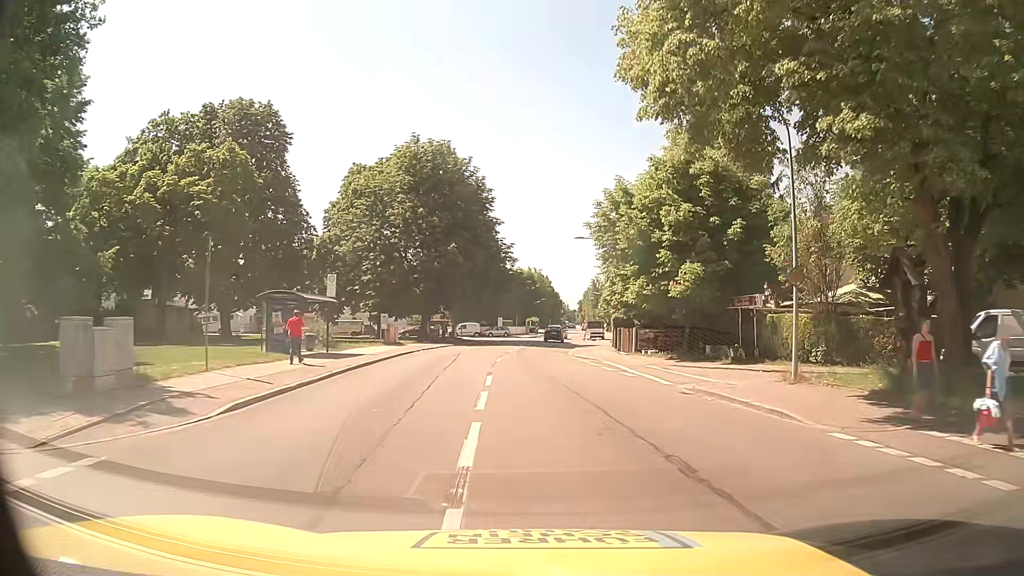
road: secondary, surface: asphalt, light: Day
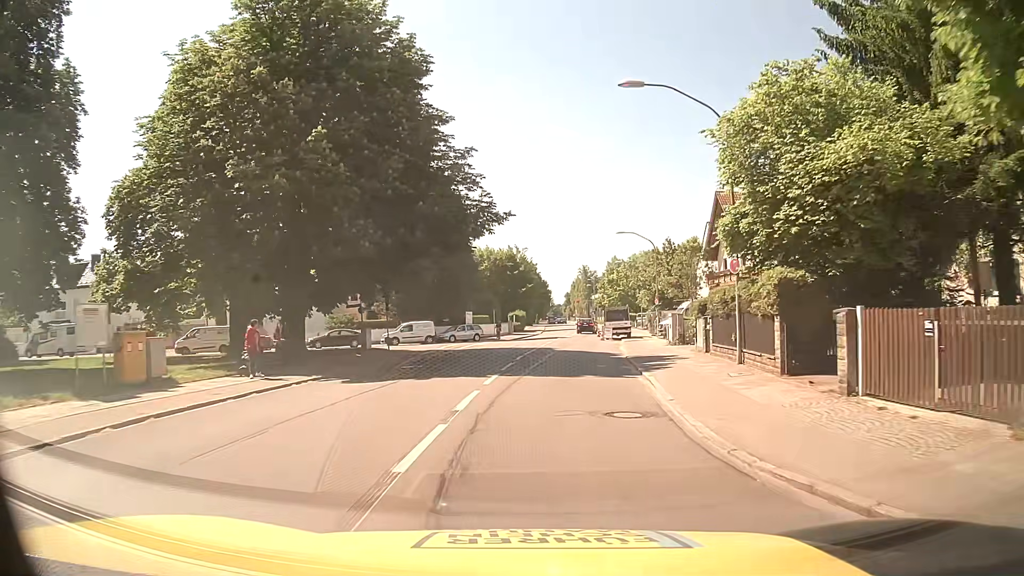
(+0.1, +31.6) m; +2°
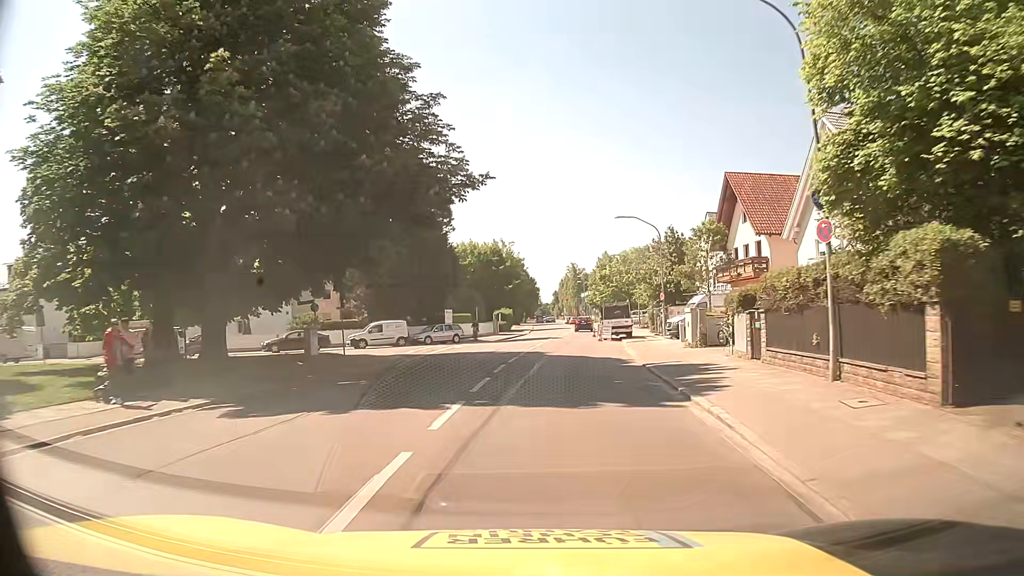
(+0.1, +6.7) m; +1°
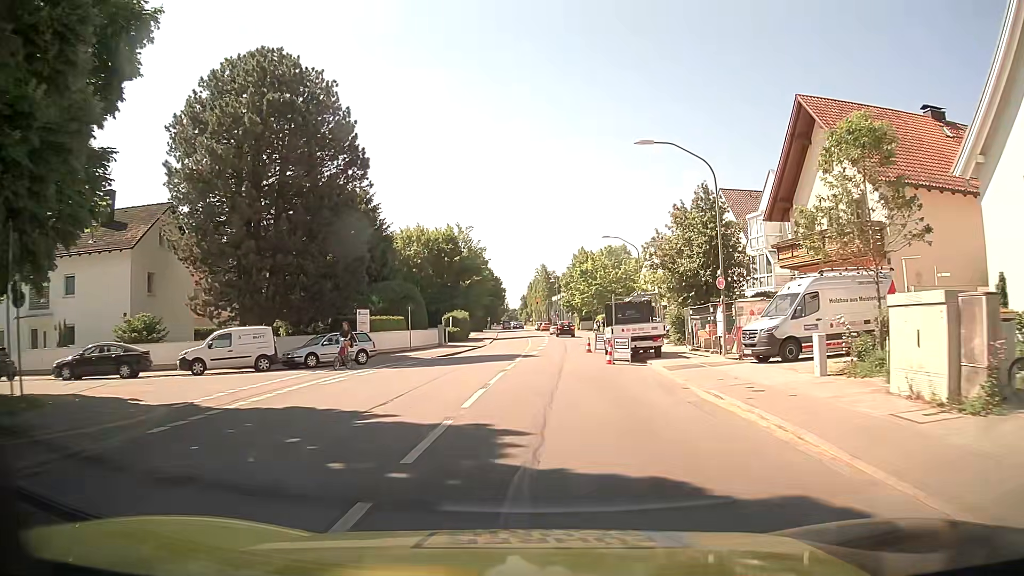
(+0.6, +19.8) m; +4°
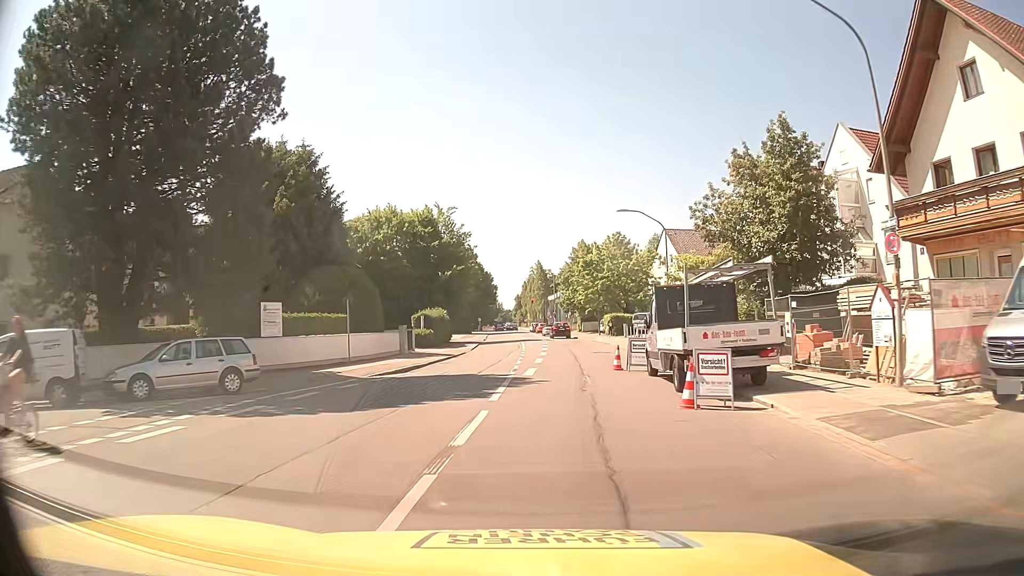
(0.0, +12.7) m; 0°
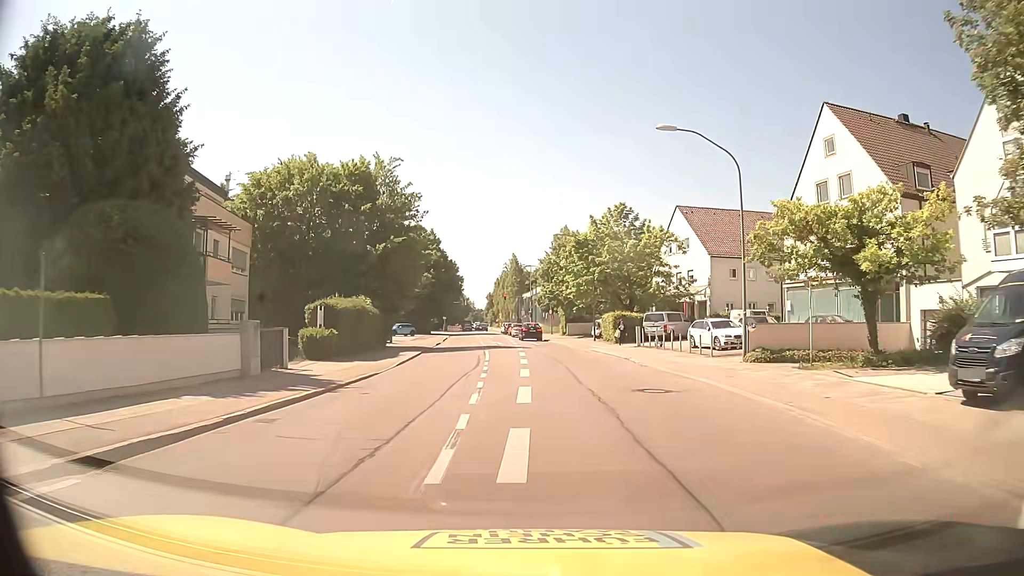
(+0.1, +18.0) m; +2°
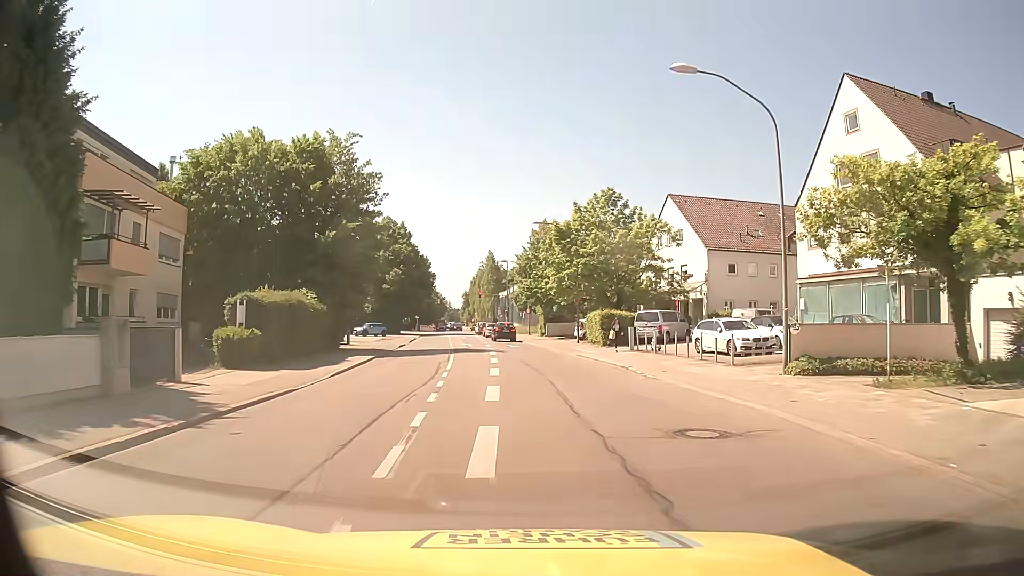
(+0.1, +5.8) m; +2°
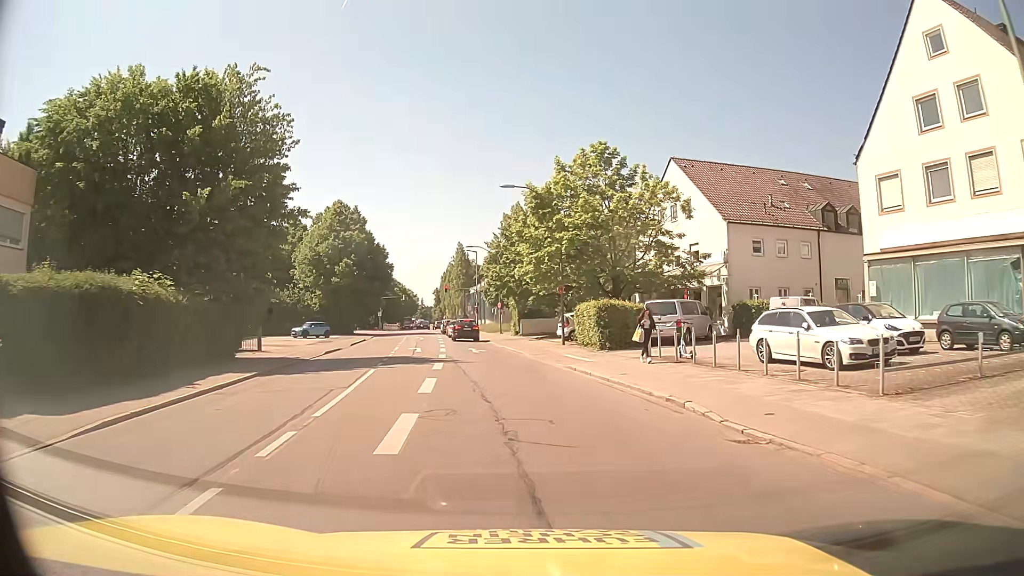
(+0.2, +11.0) m; +2°
(0, +10) (-1, +20) (-2, +30) (-3, +40) (-5, +50) (-7, +60) (-8, +69) (-10, +79) (-11, +89) (-13, +99) m
